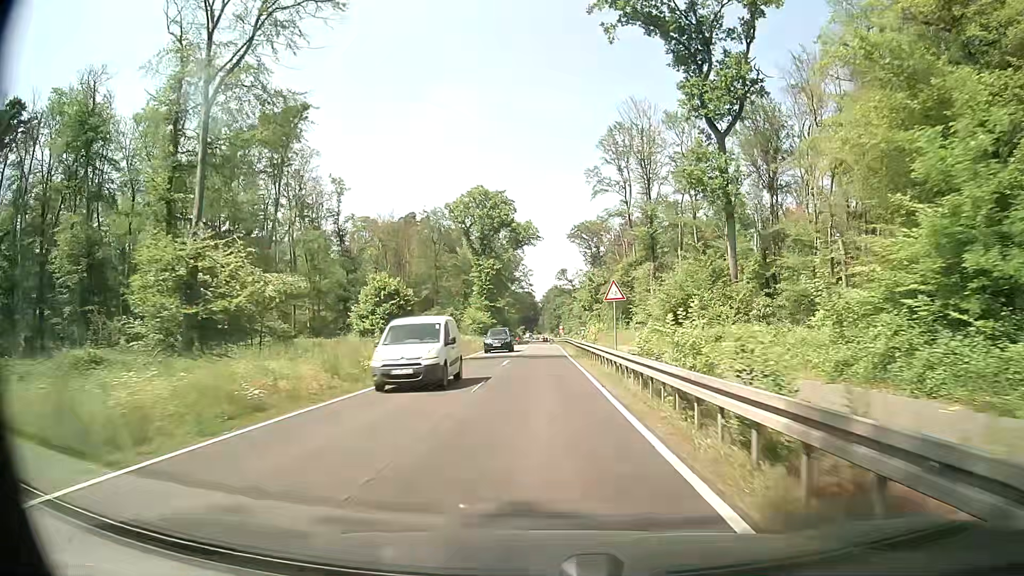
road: secondary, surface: asphalt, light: Day
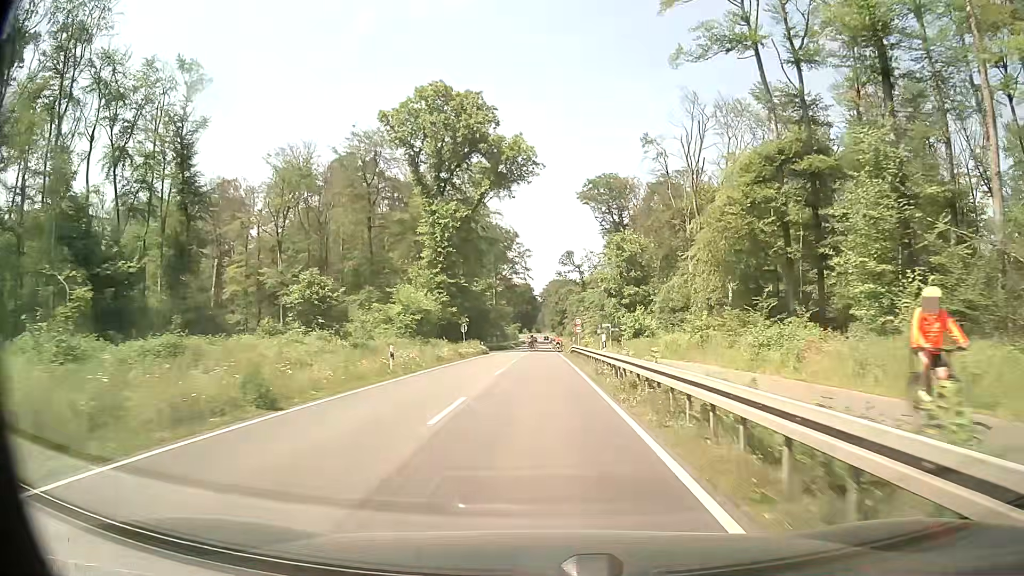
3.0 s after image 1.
(0.0, +53.2) m; 0°
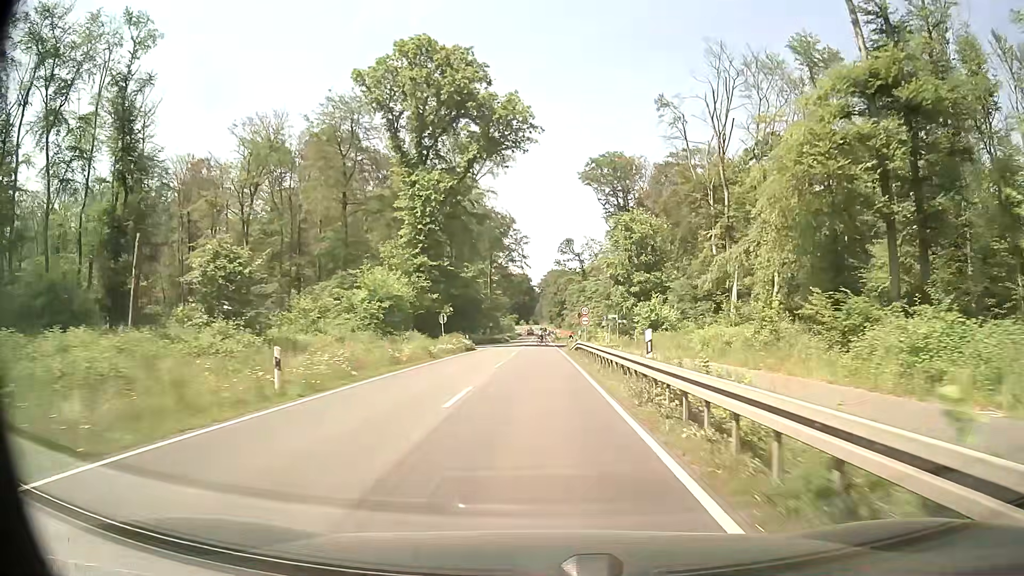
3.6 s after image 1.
(+0.1, +10.4) m; 0°
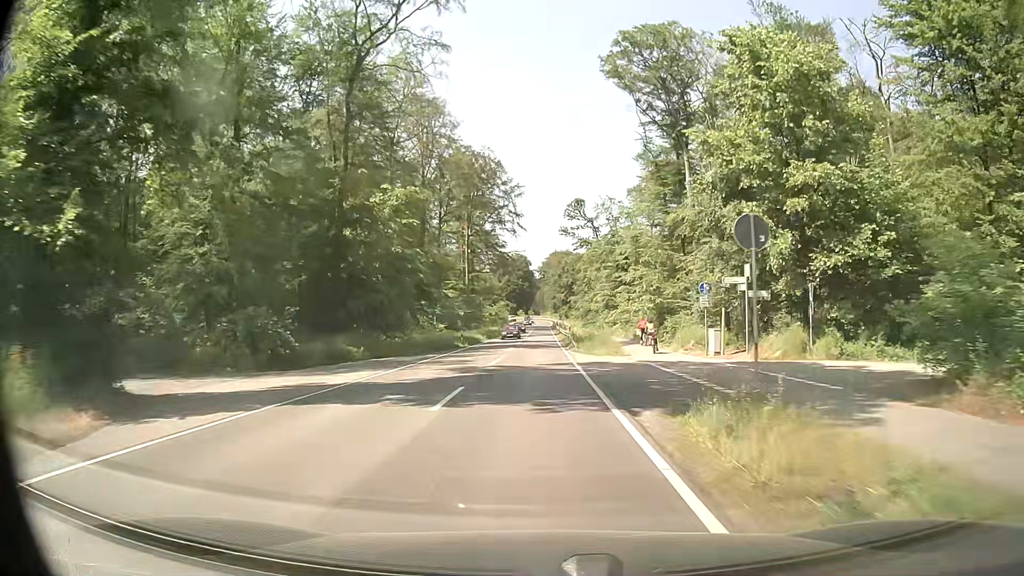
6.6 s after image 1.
(+0.1, +48.6) m; 0°
(0, +10) (0, +20) (0, +30) (0, +40) (0, +50) (0, +60) (0, +70) (0, +80) (0, +90) (0, +100) m
